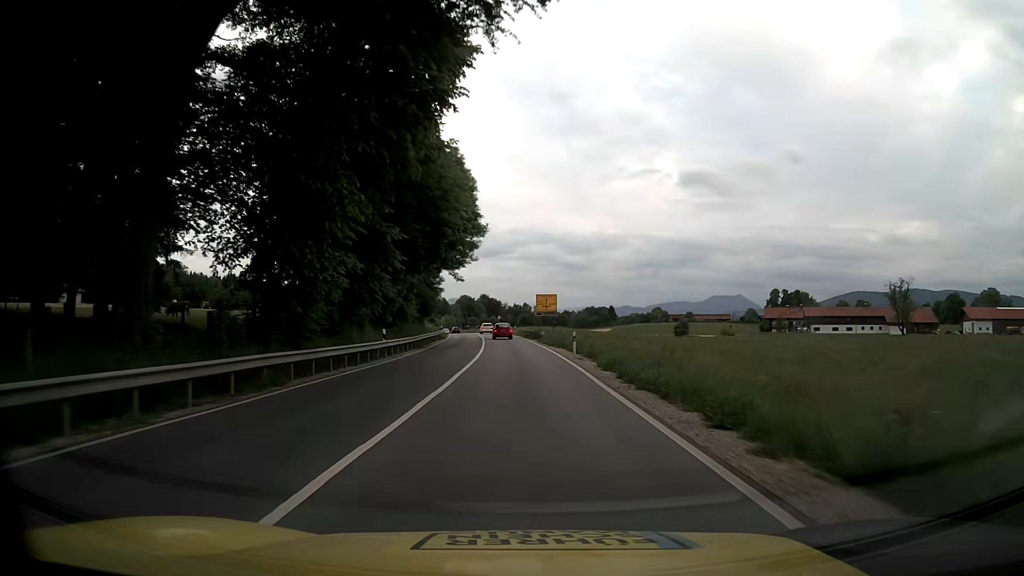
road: primary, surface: asphalt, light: Day
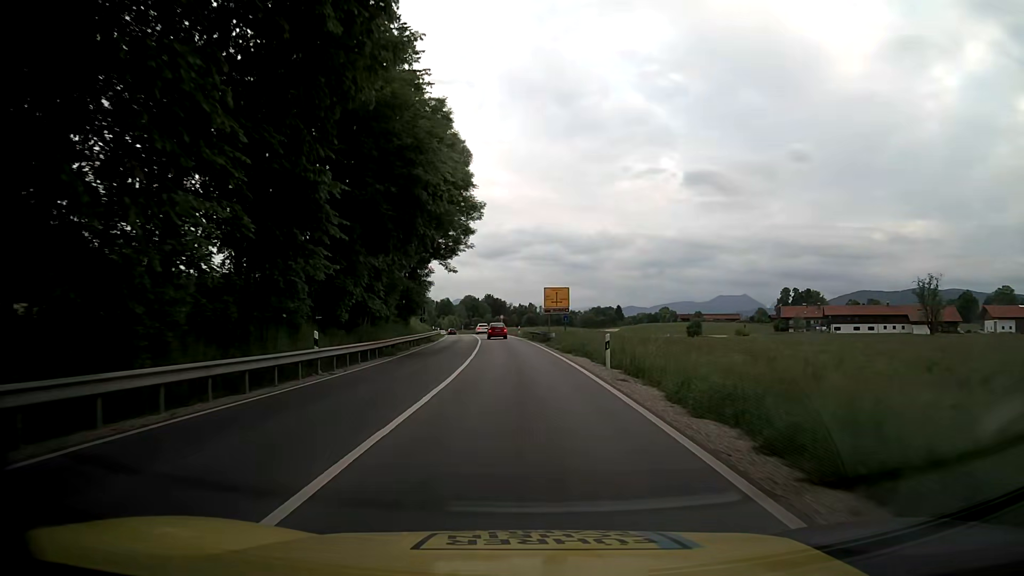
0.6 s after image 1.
(0.0, +11.3) m; 0°
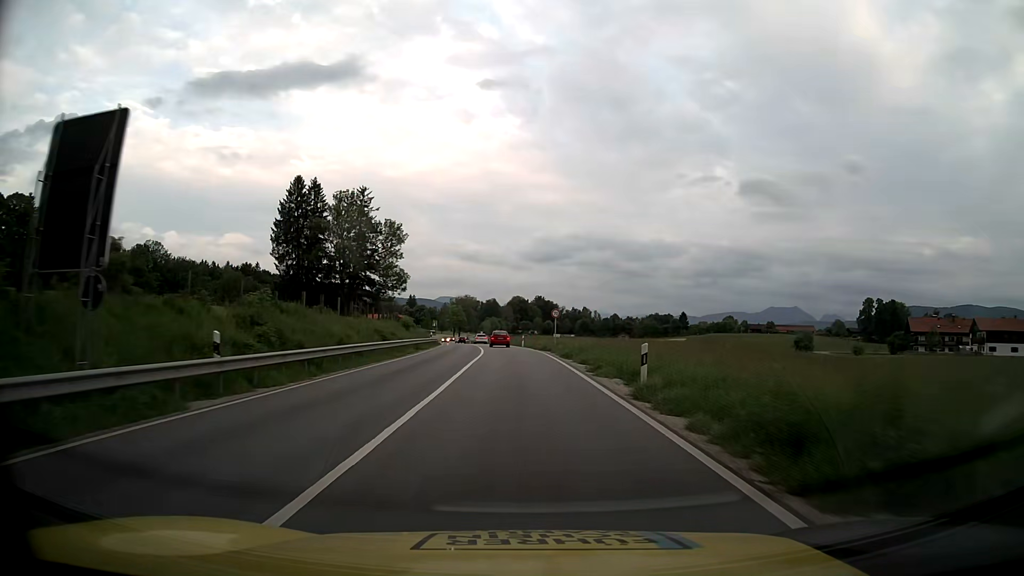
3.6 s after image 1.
(-2.0, +56.2) m; -4°
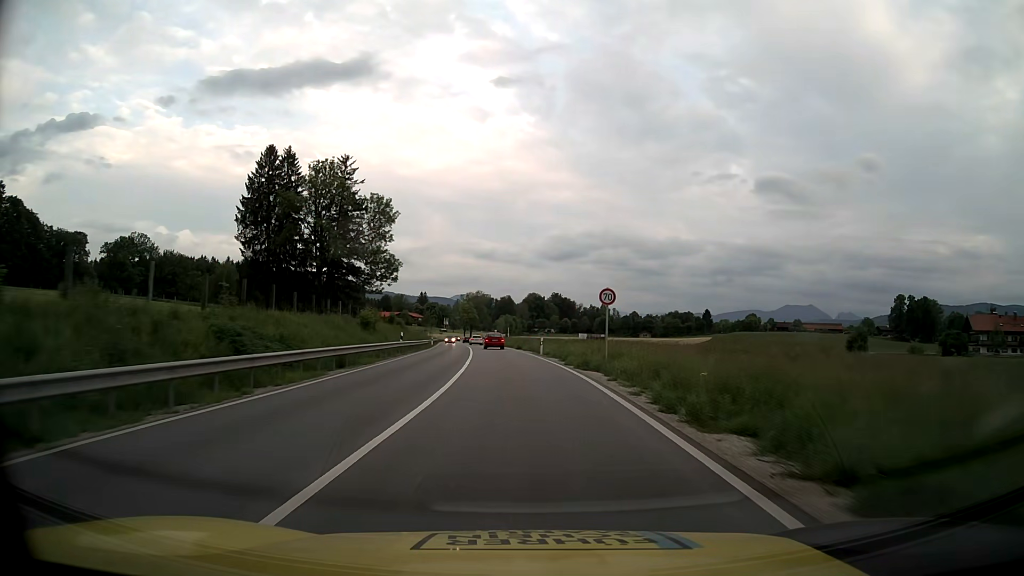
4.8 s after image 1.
(-0.2, +22.5) m; -1°
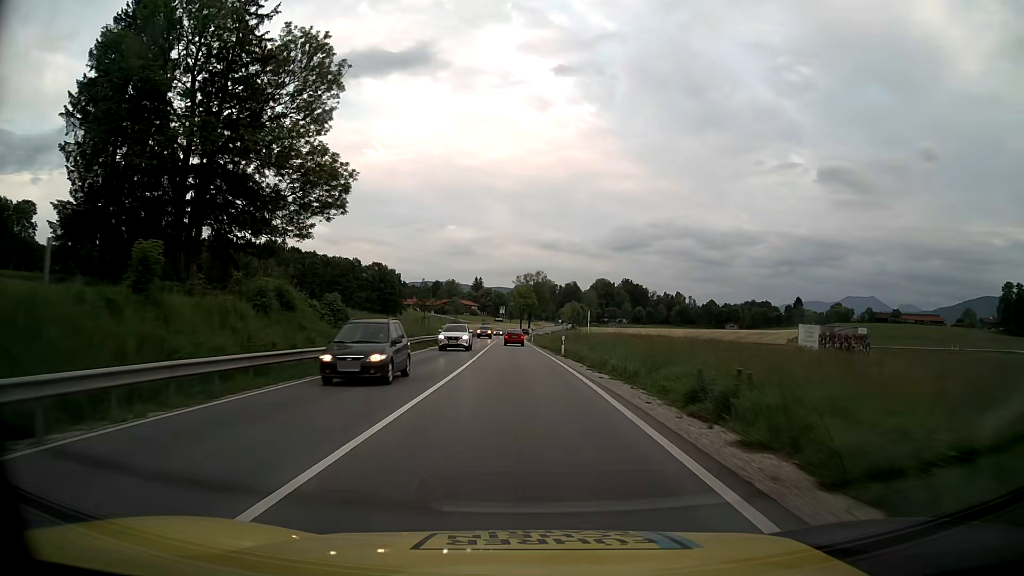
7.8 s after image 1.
(-2.5, +56.6) m; -5°
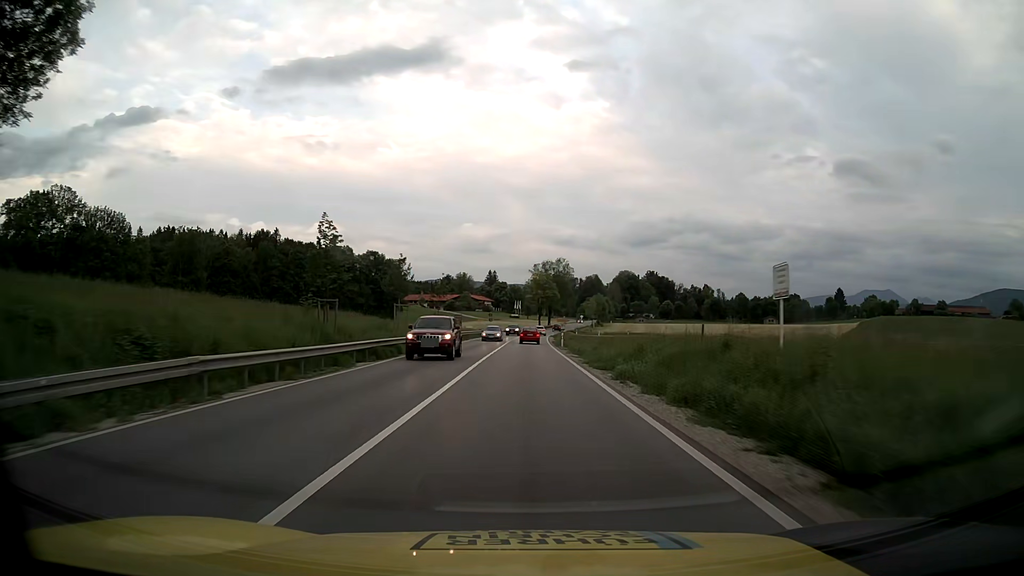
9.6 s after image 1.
(-0.7, +34.2) m; -2°
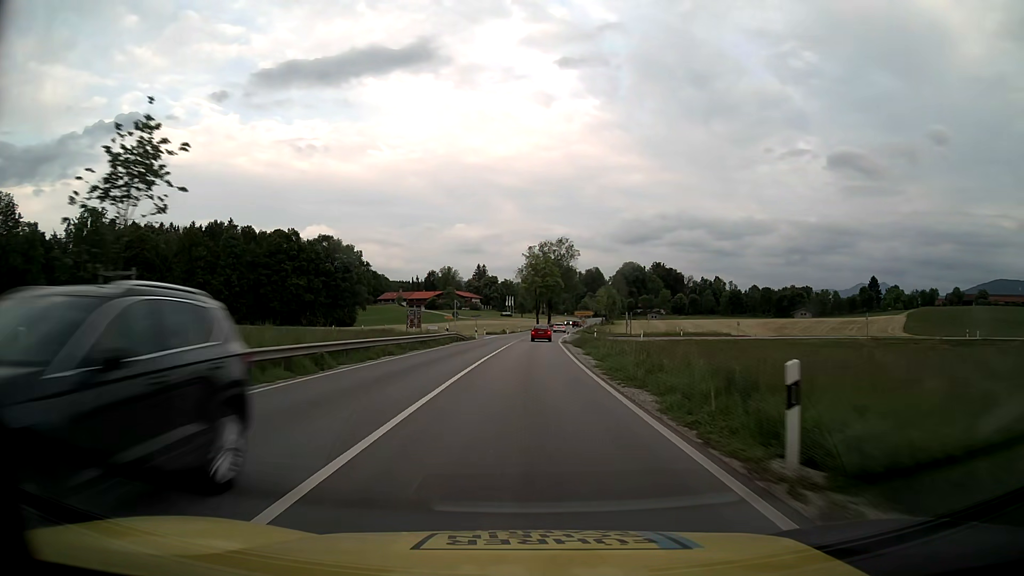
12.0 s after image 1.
(0.0, +45.6) m; 0°
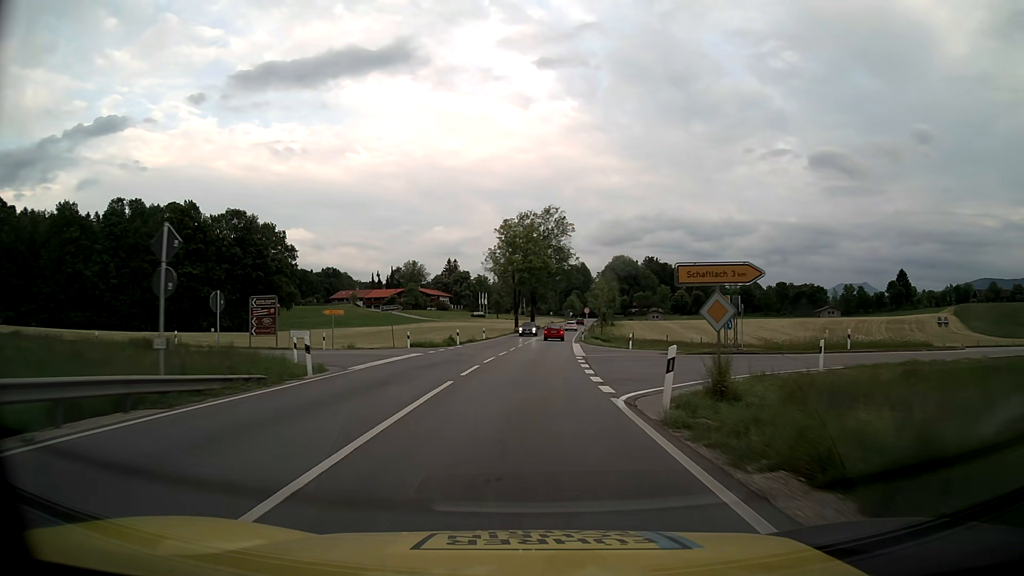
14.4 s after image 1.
(+0.7, +45.3) m; +2°
(0, +10) (0, +20) (+1, +30) (+1, +40) (+2, +50) (+2, +60) (+3, +70) (+4, +80) (+5, +90) (+6, +100) m
